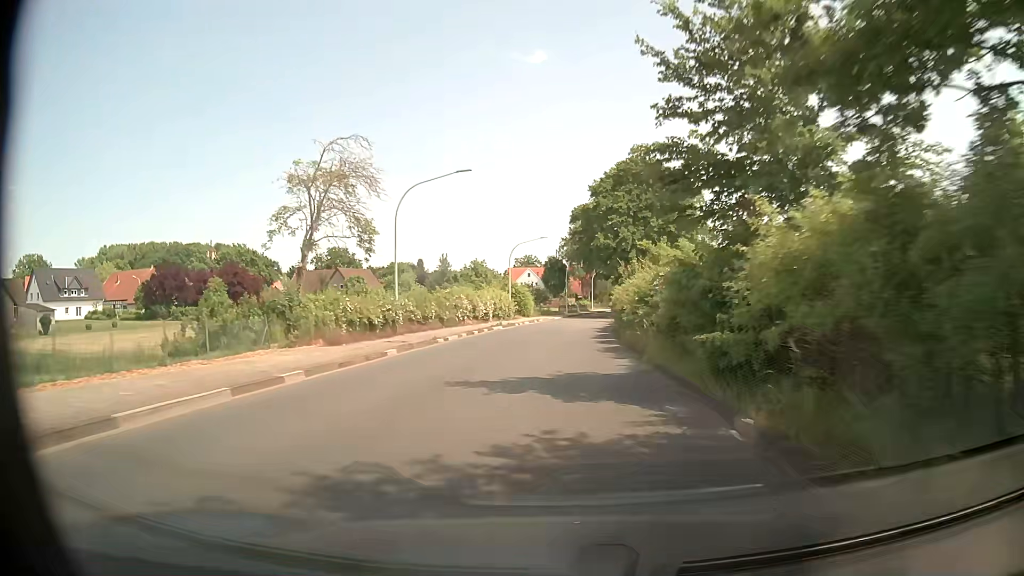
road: tertiary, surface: asphalt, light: Day
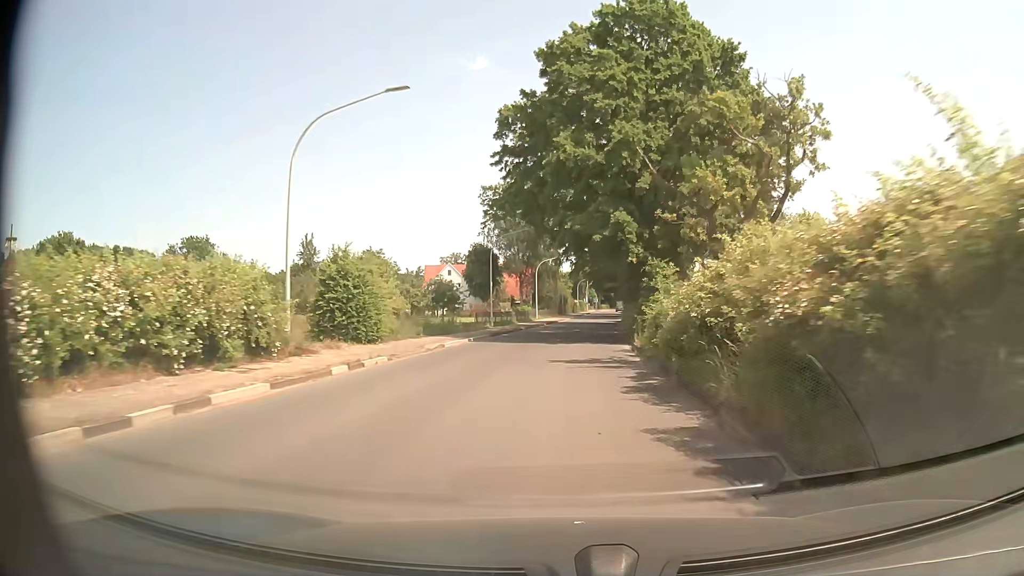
(+1.5, +42.5) m; +5°
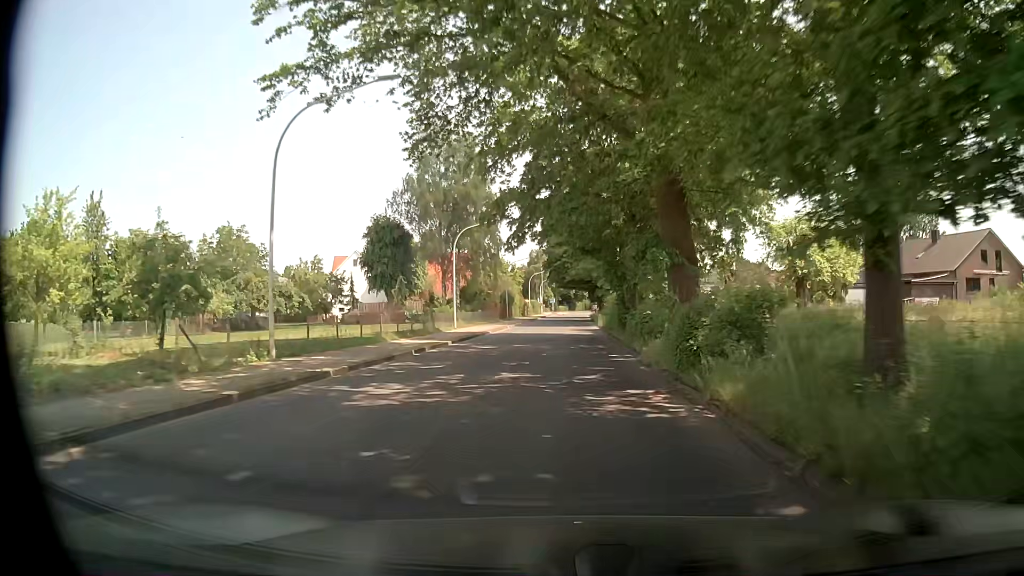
(+1.4, +32.7) m; +4°
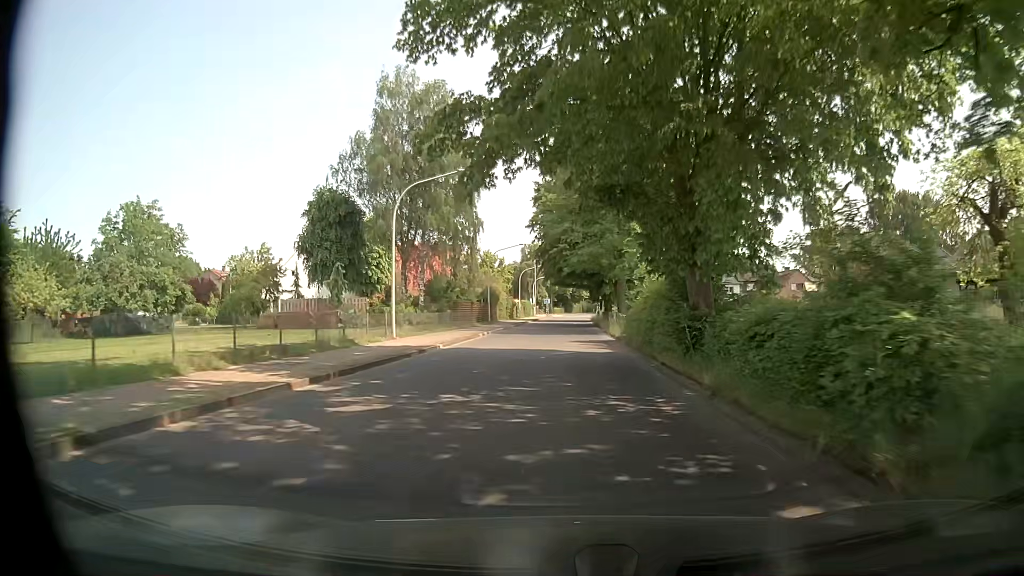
(0.0, +16.2) m; 0°
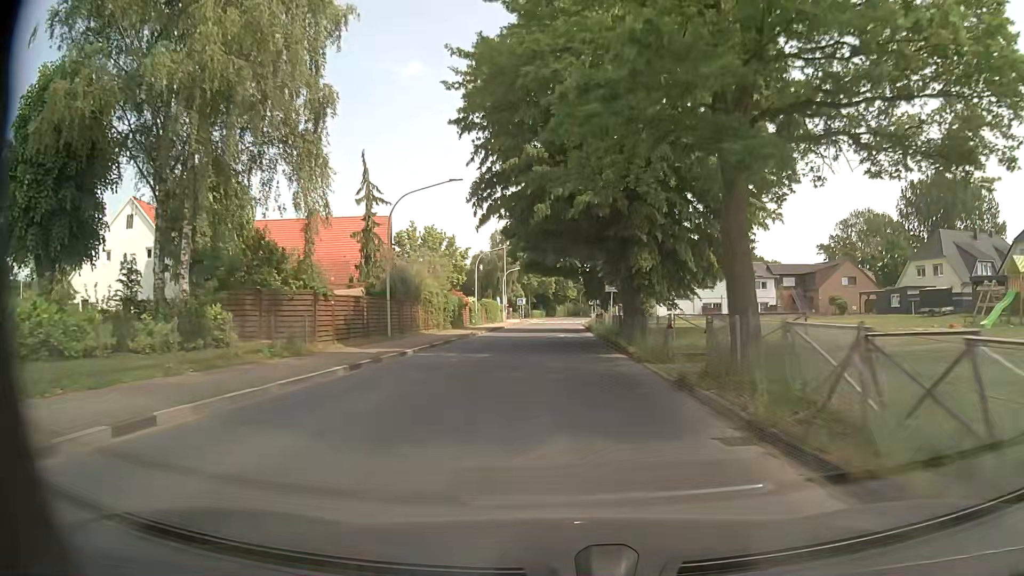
(+0.7, +31.9) m; +2°
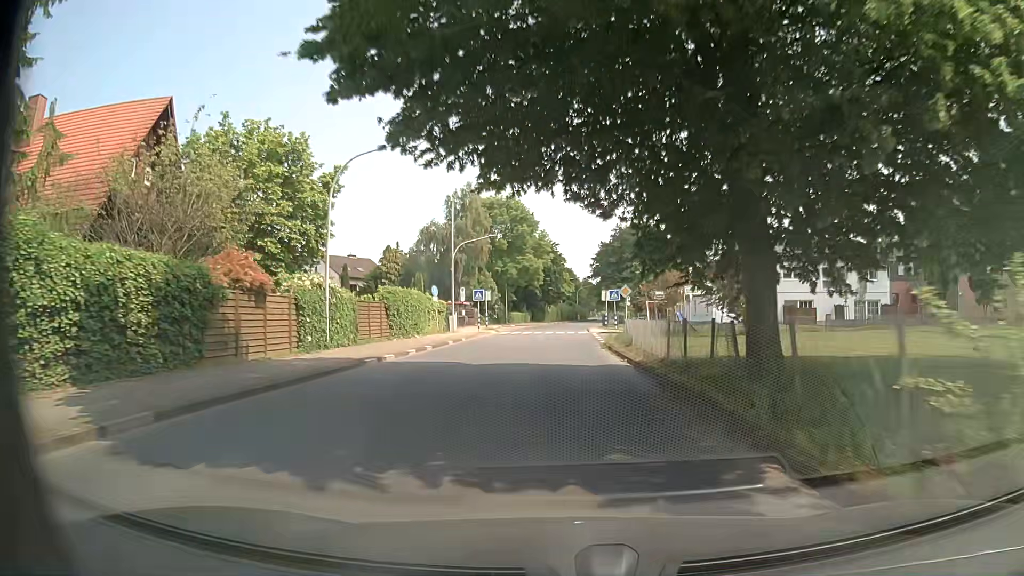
(0.0, +39.1) m; 0°
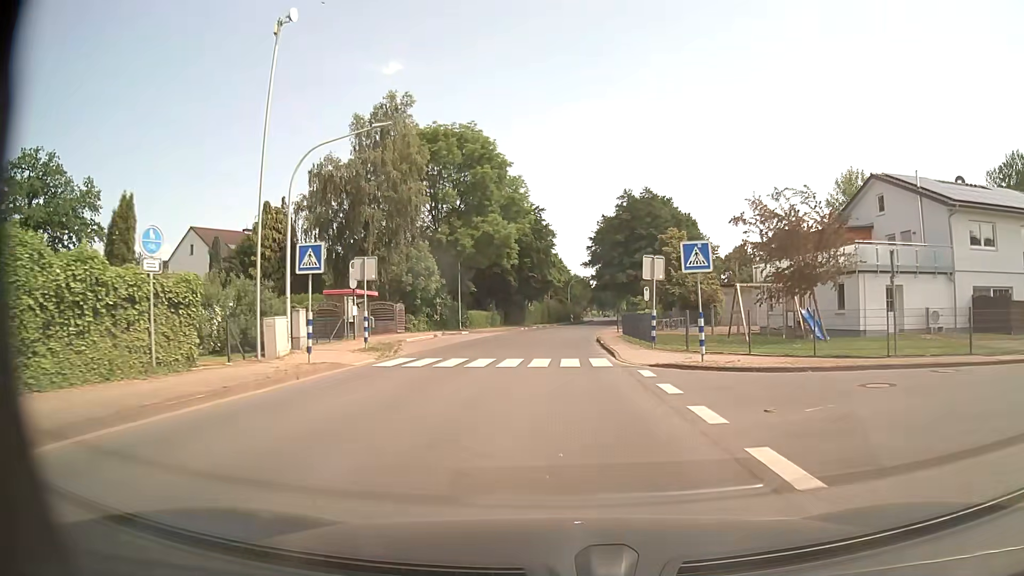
(+0.6, +31.4) m; +2°
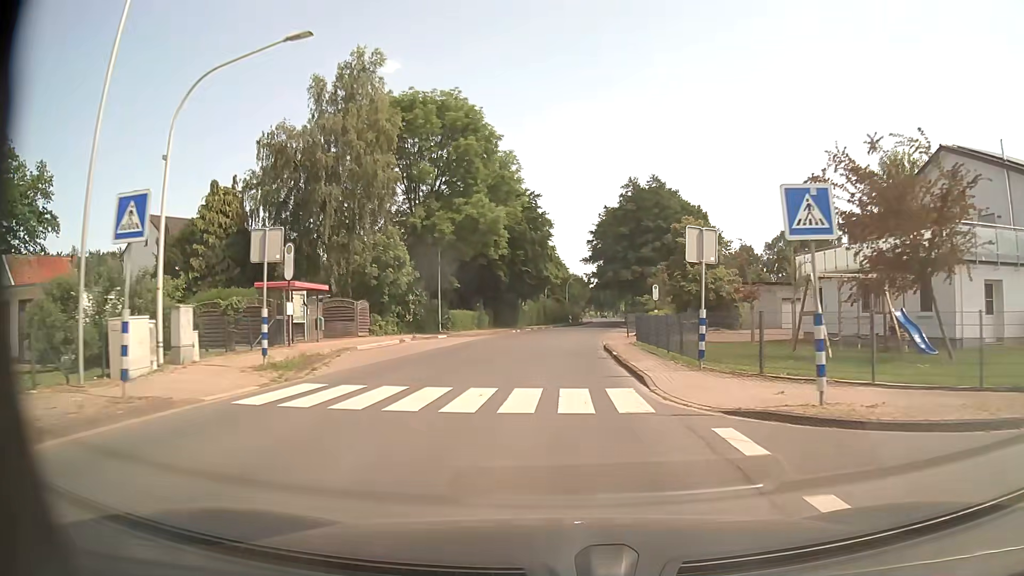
(0.0, +7.8) m; 0°
(0, +10) (0, +20) (0, +30) (+1, +40) (+2, +50) (+3, +60) (+4, +70) (+6, +80) (+7, +90) (+8, +100) m
